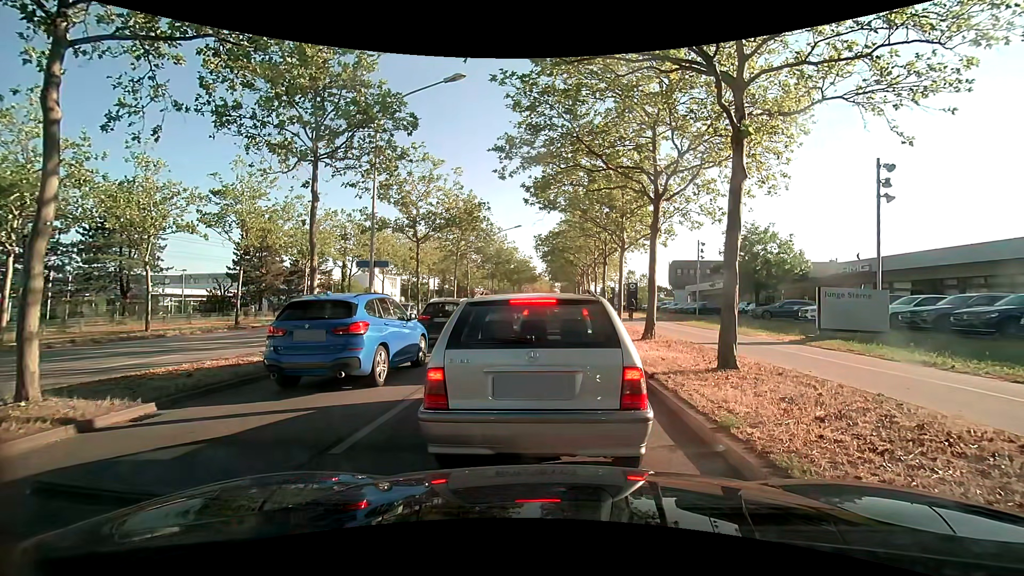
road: primary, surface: asphalt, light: Day
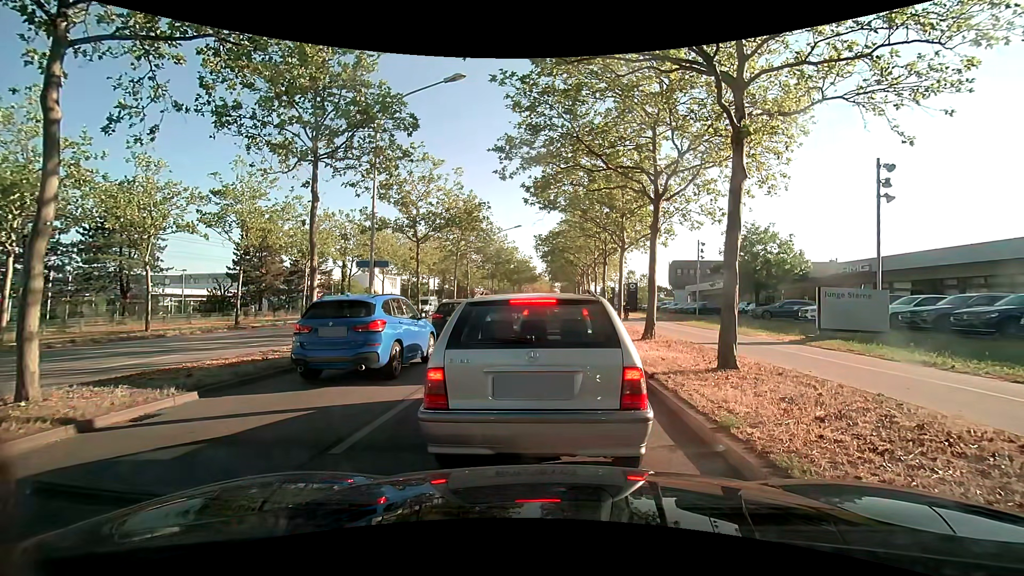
(0.0, 0.0) m; 0°
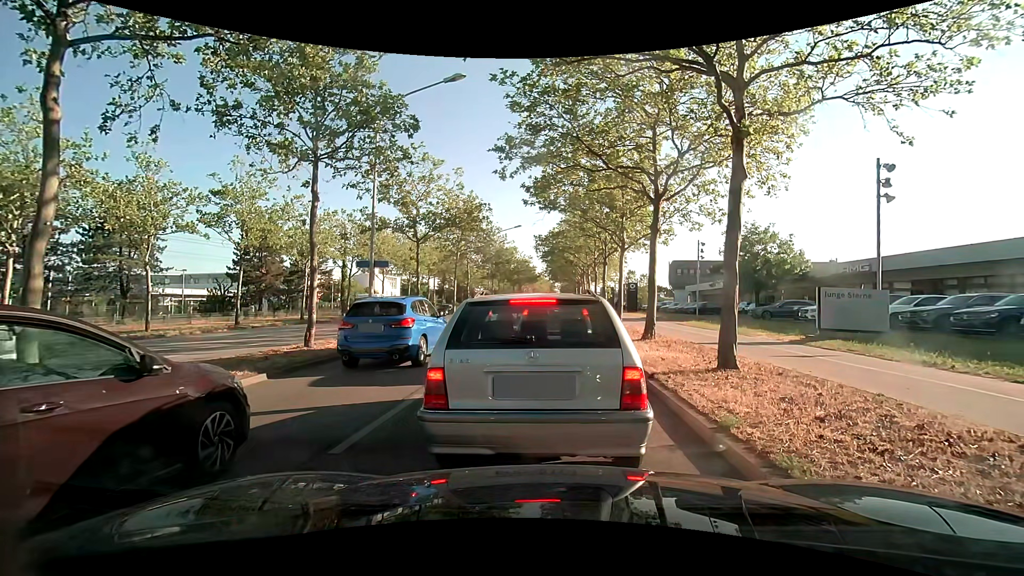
(0.0, 0.0) m; 0°
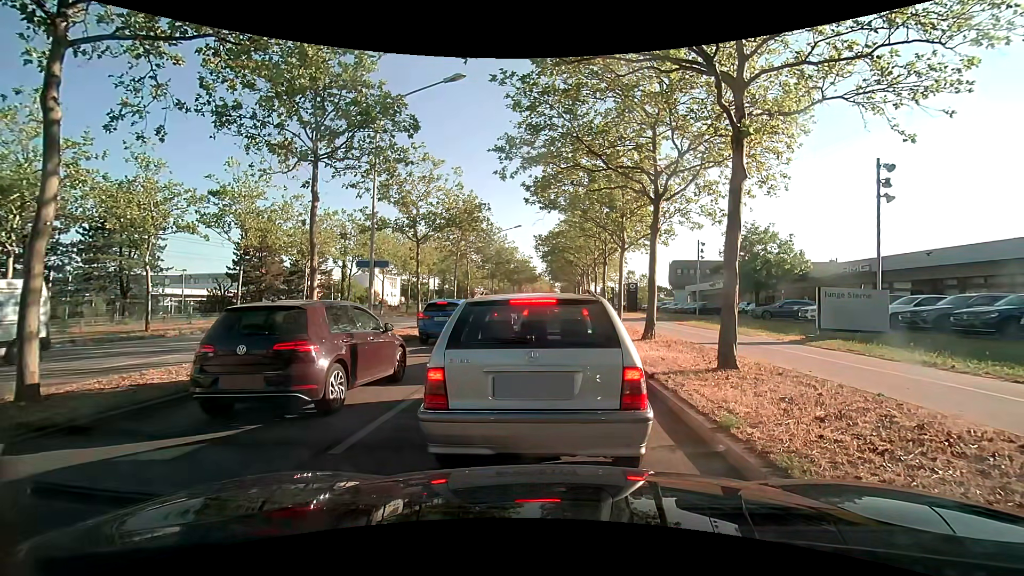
(0.0, 0.0) m; 0°
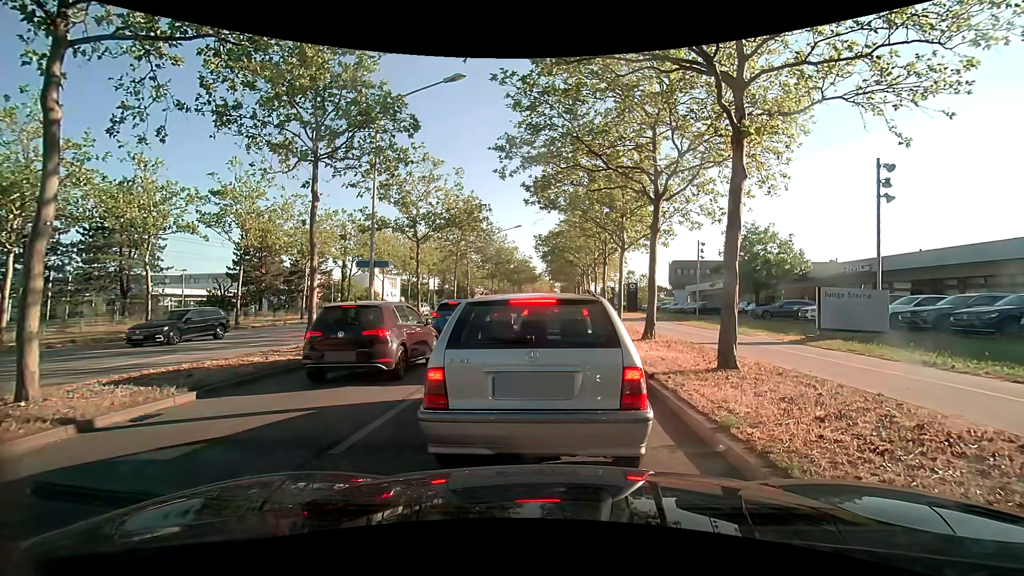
(0.0, 0.0) m; 0°
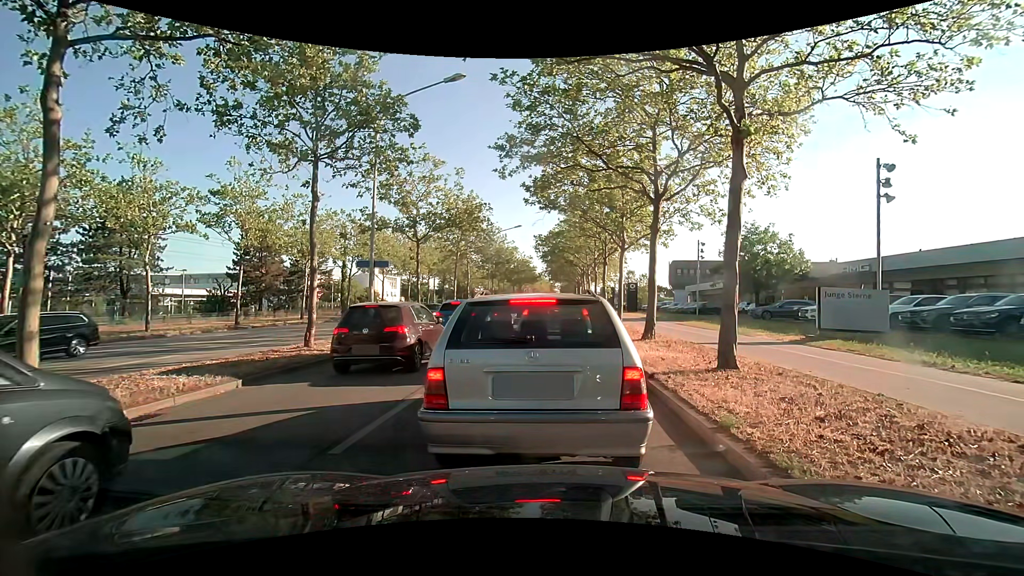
(0.0, 0.0) m; 0°
